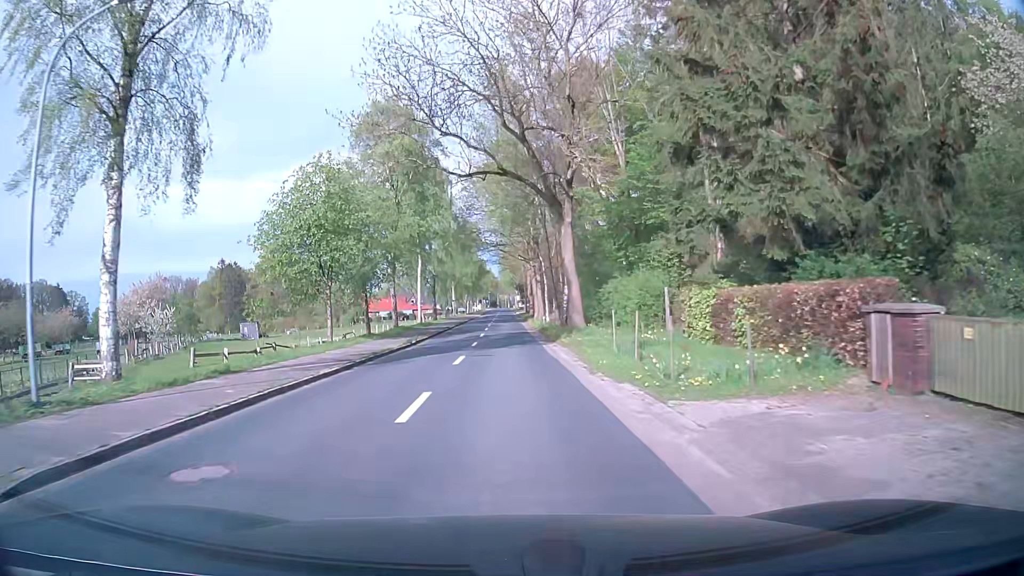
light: Day
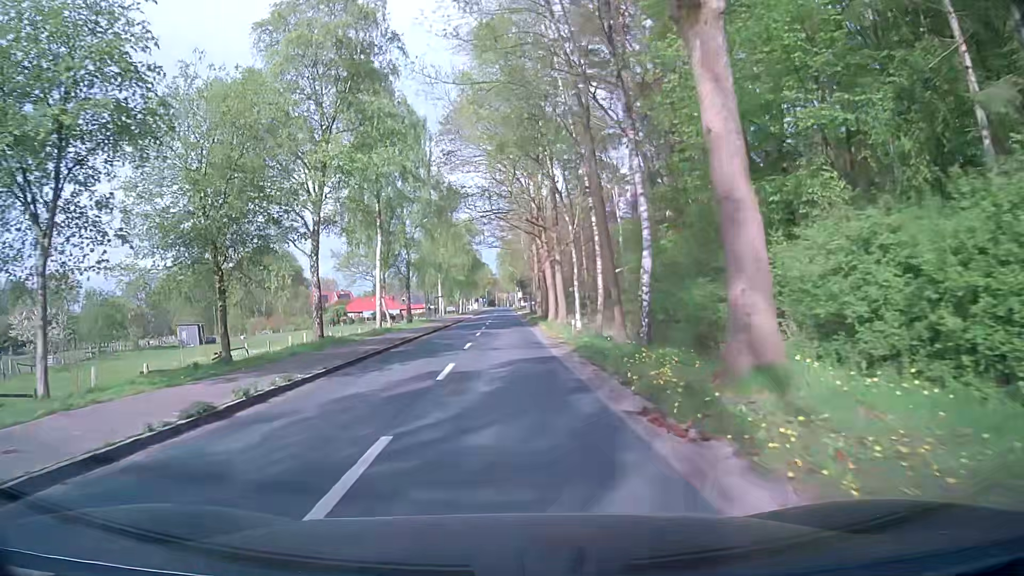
(0.0, +22.0) m; 0°
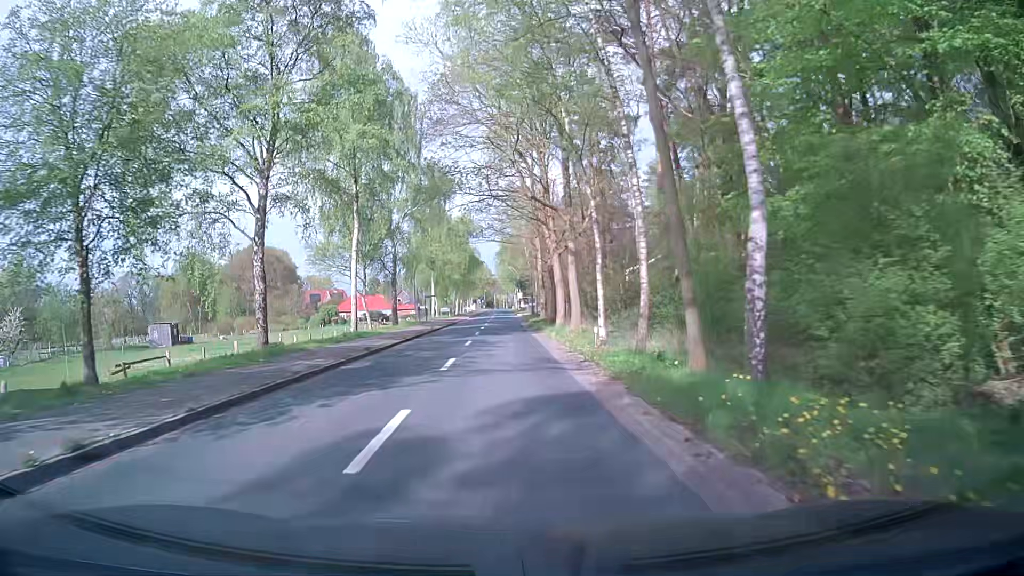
(+0.1, +7.5) m; +1°
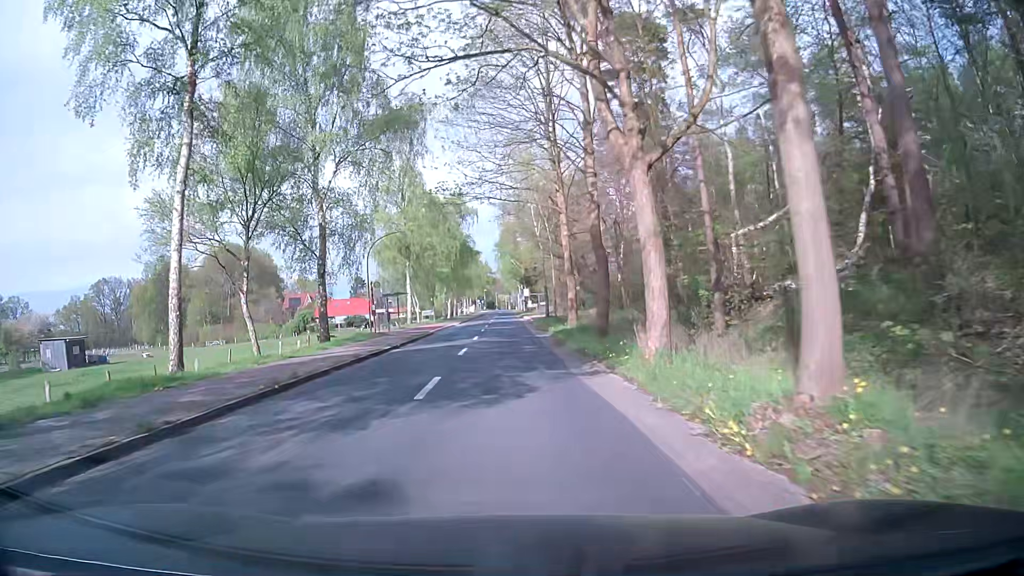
(-0.2, +22.5) m; -1°
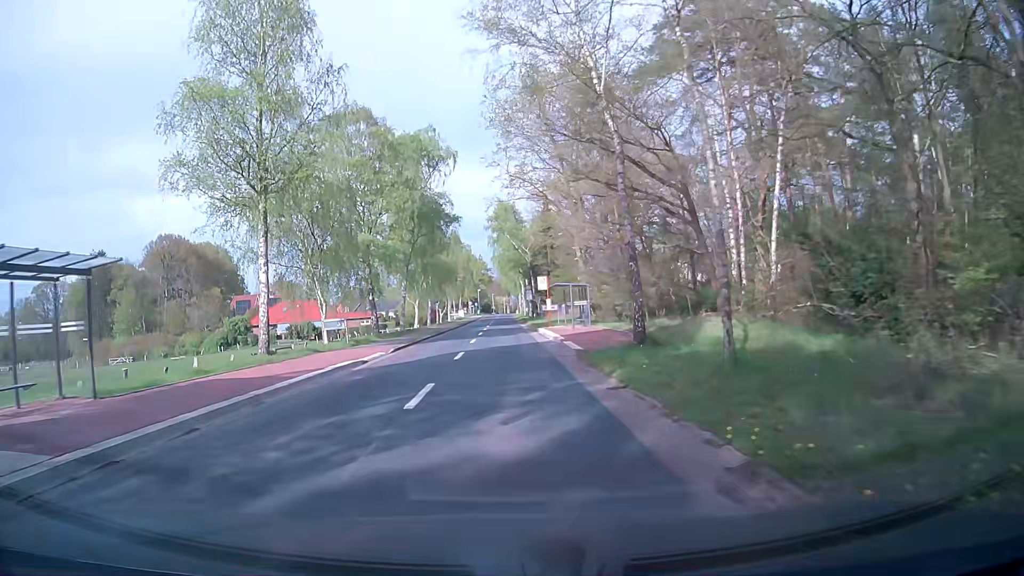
(+0.2, +36.6) m; 0°
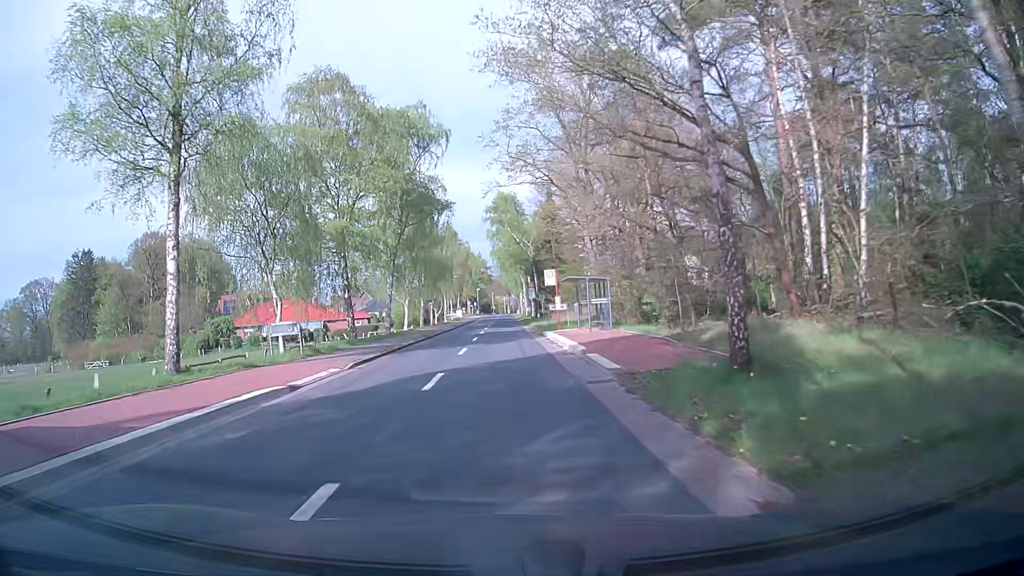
(0.0, +7.1) m; +1°
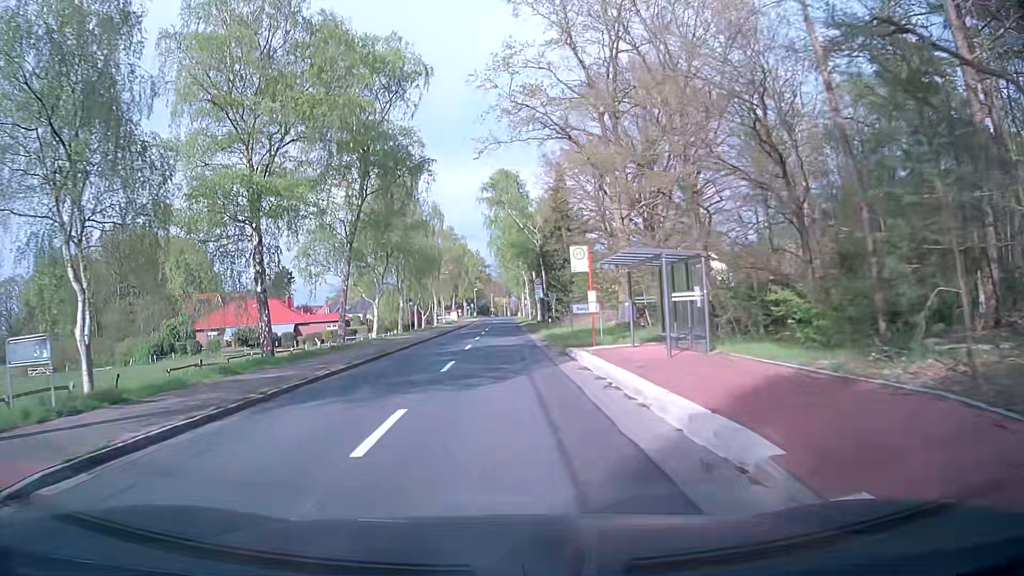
(0.0, +14.1) m; 0°
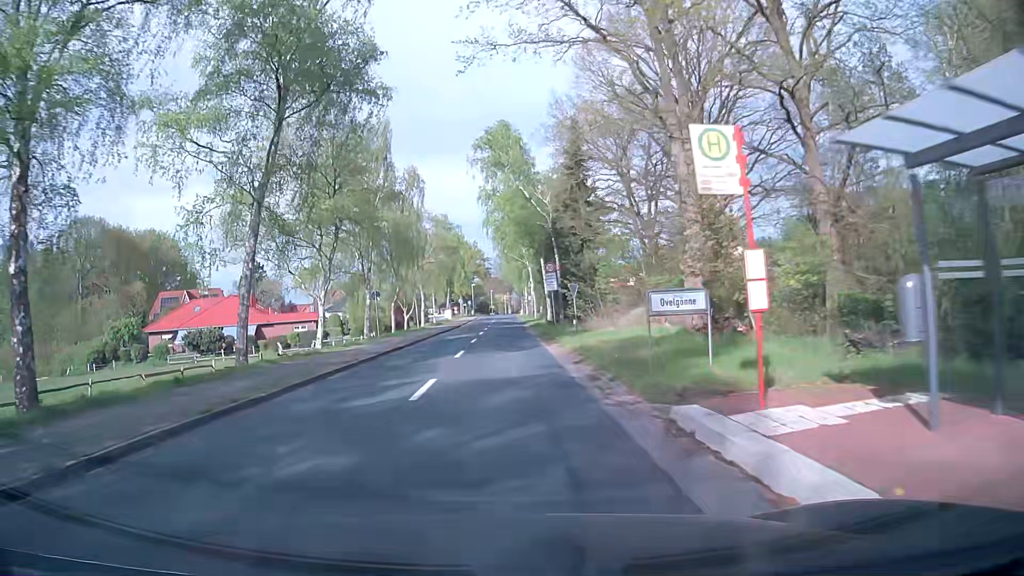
(-0.1, +14.1) m; 0°
(0, +10) (0, +20) (0, +30) (0, +40) (0, +50) (0, +60) (0, +70) (0, +80) (0, +90) (0, +100) m
